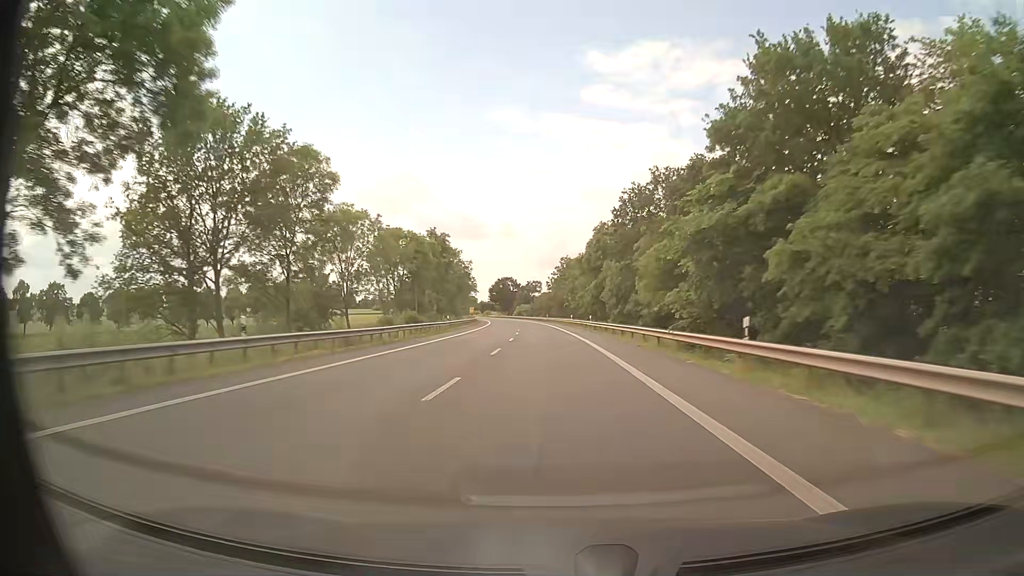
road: primary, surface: asphalt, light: Day
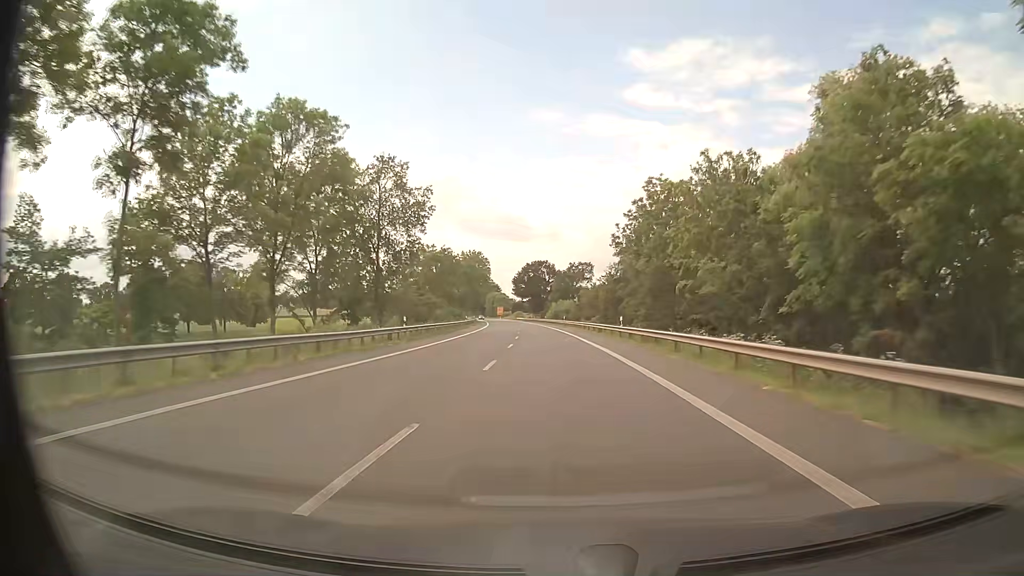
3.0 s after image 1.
(-2.8, +78.9) m; -4°
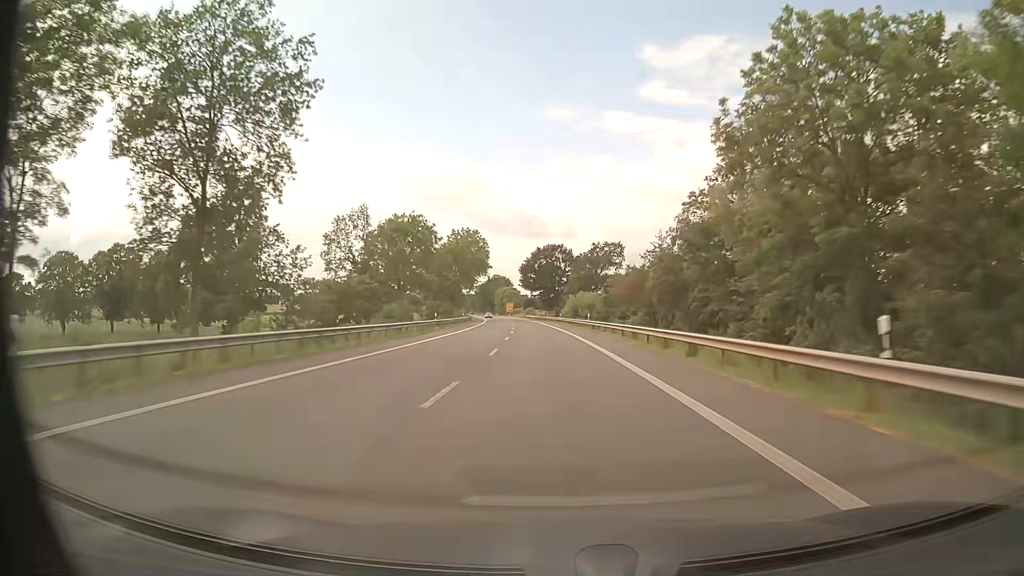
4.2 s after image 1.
(-0.4, +31.6) m; -1°
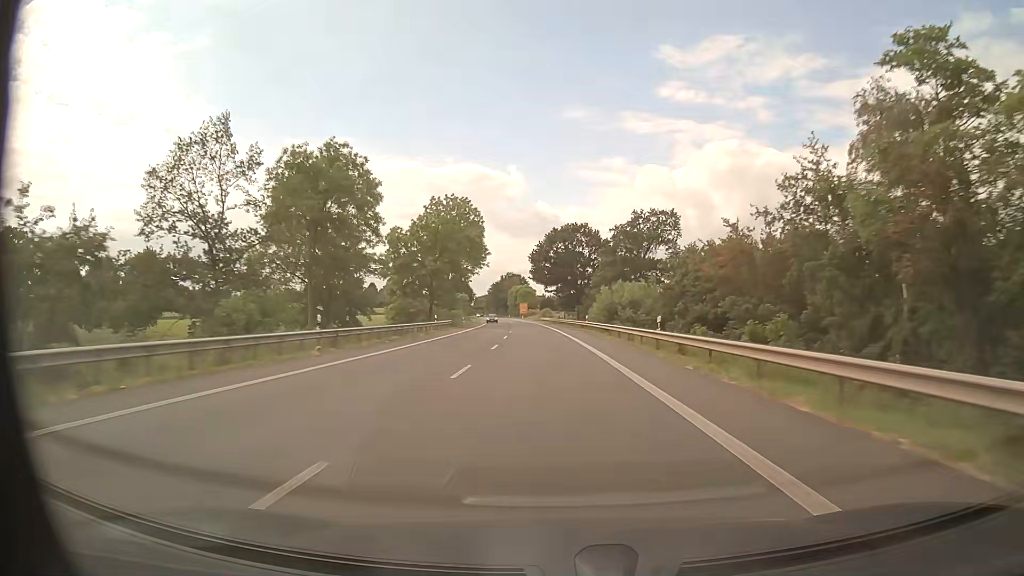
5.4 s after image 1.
(-0.4, +31.6) m; -1°
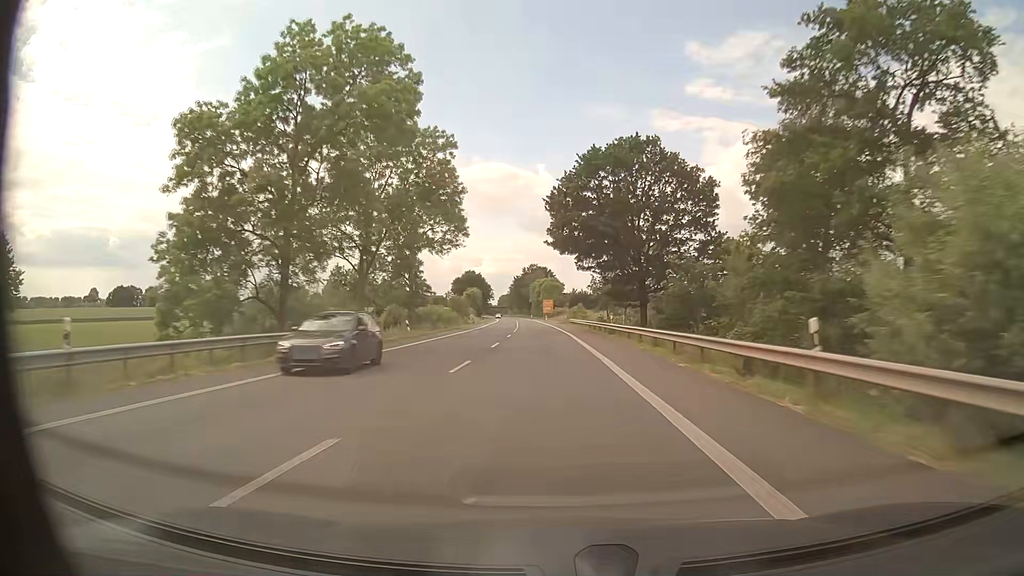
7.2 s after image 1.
(-1.2, +47.4) m; -3°
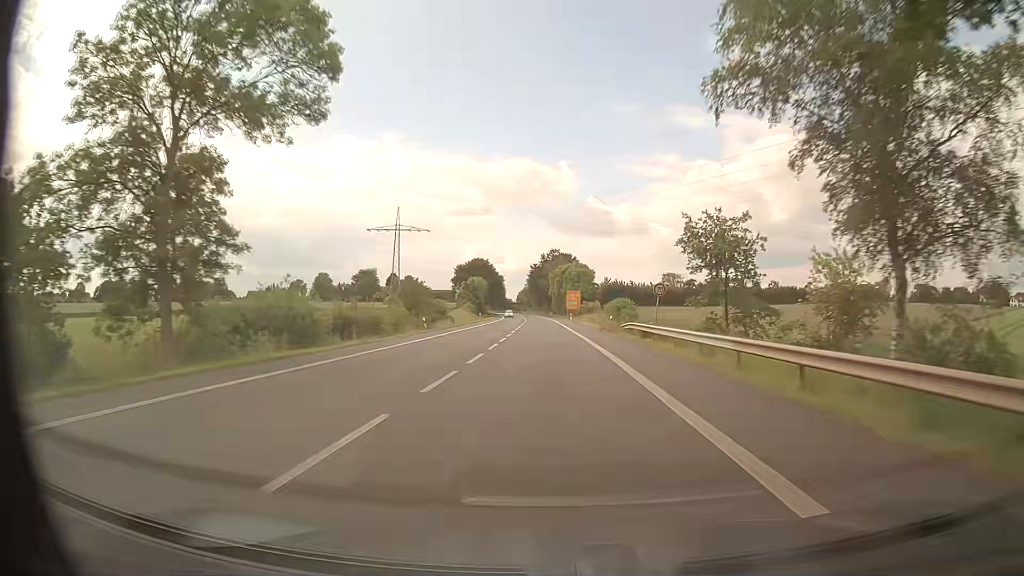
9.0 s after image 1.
(-0.9, +46.9) m; -2°
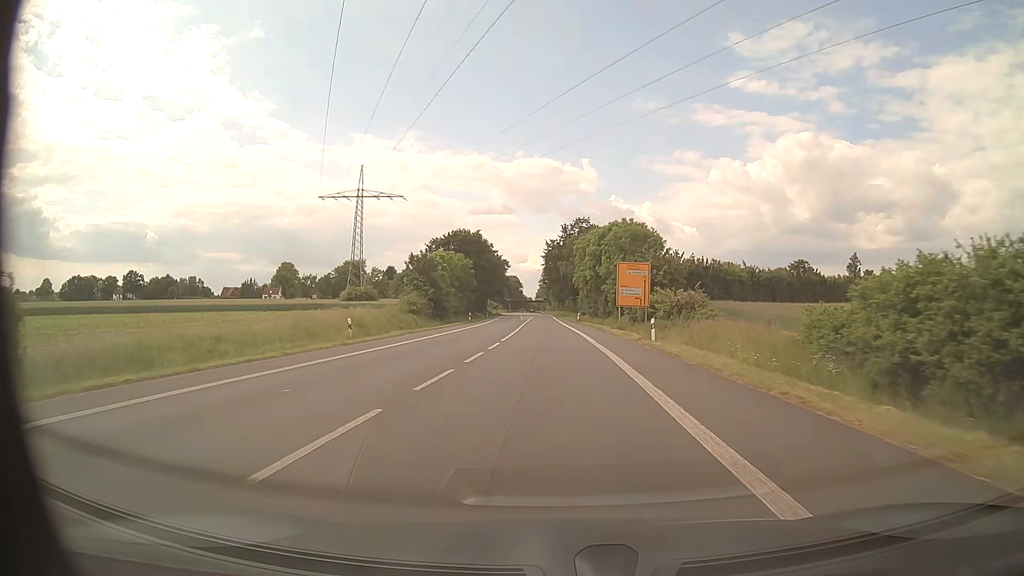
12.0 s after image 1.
(-0.4, +66.8) m; -1°
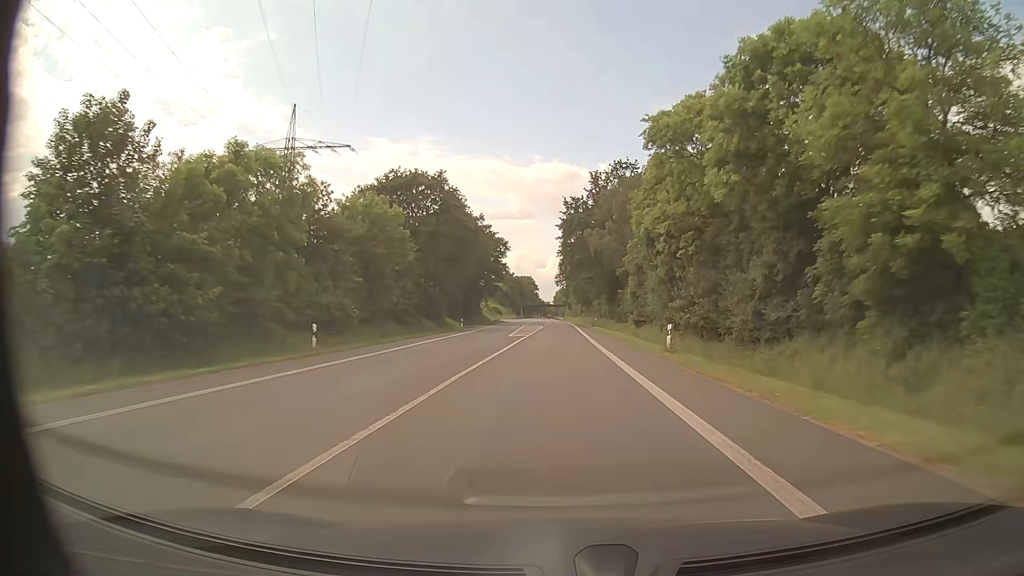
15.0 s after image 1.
(-0.7, +55.5) m; -2°
(0, +10) (0, +20) (0, +30) (0, +40) (0, +50) (0, +60) (0, +70) (0, +80) (0, +90) (0, +100) m
